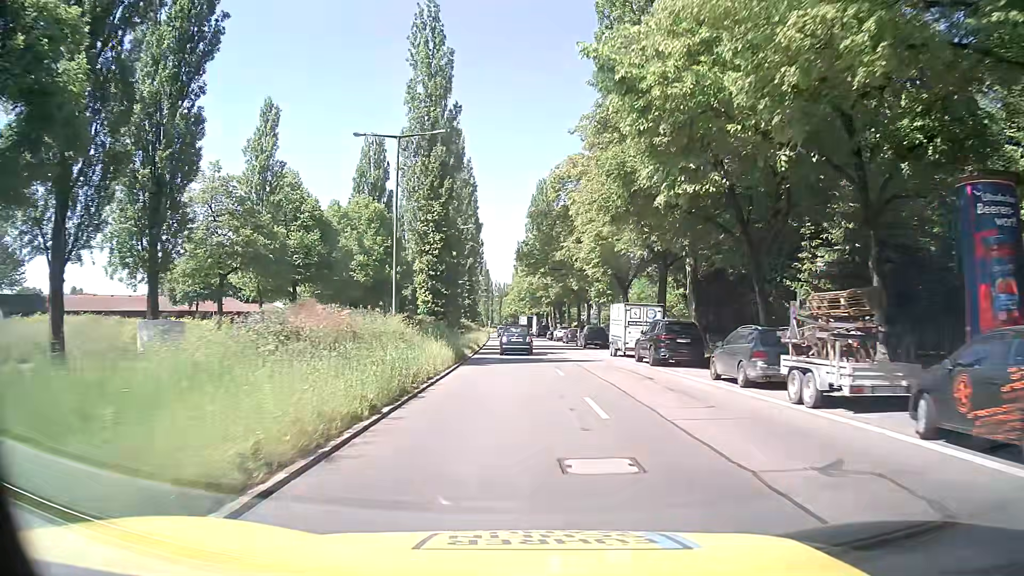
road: secondary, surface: asphalt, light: Day
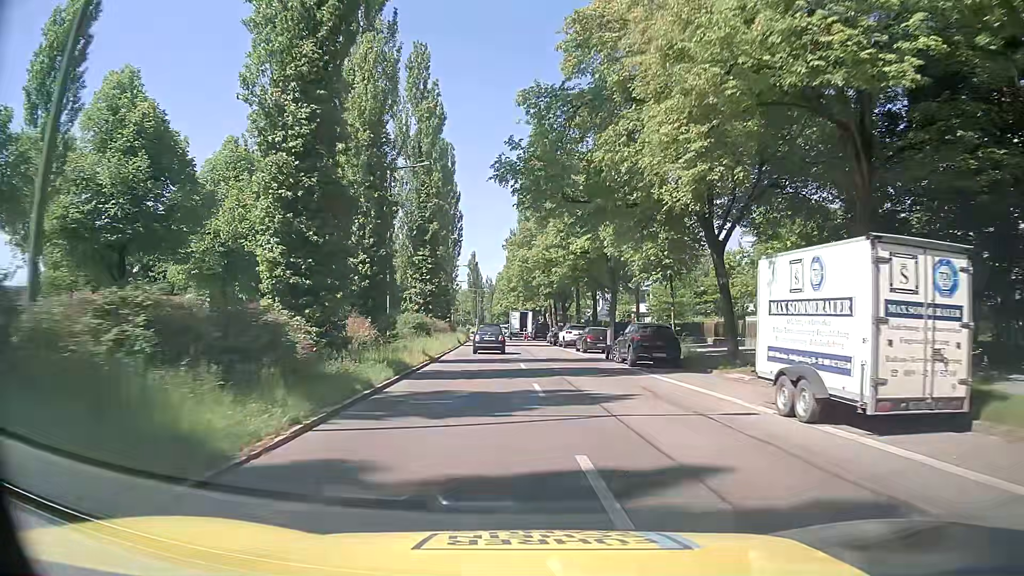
(+0.3, +24.2) m; +1°
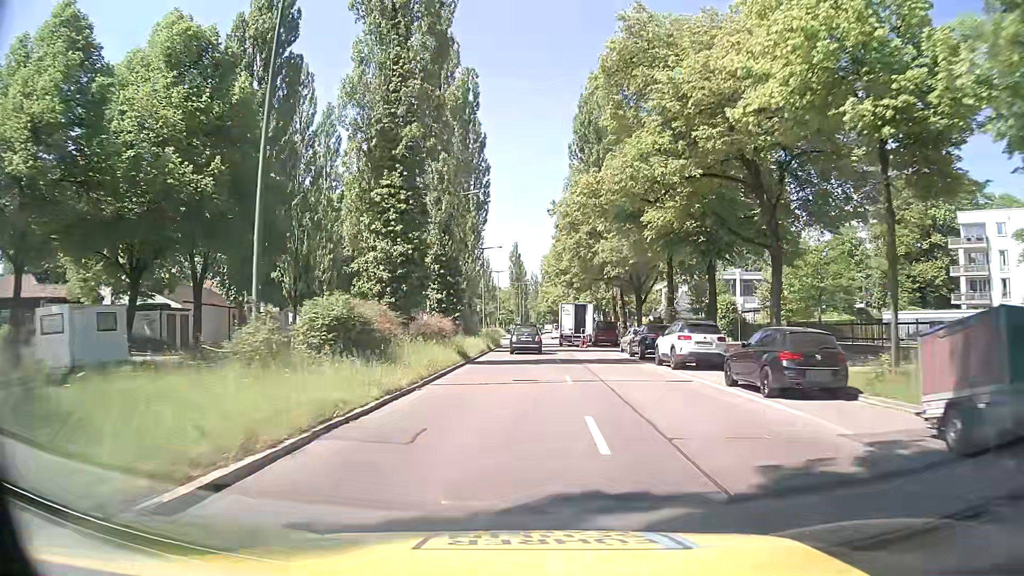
(-0.7, +23.8) m; -5°
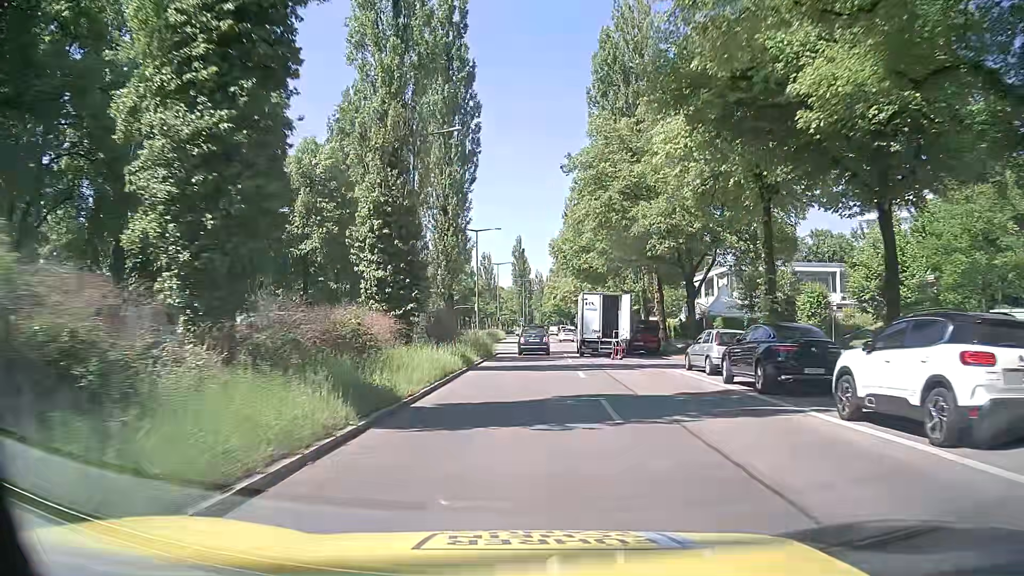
(+0.1, +15.5) m; 0°
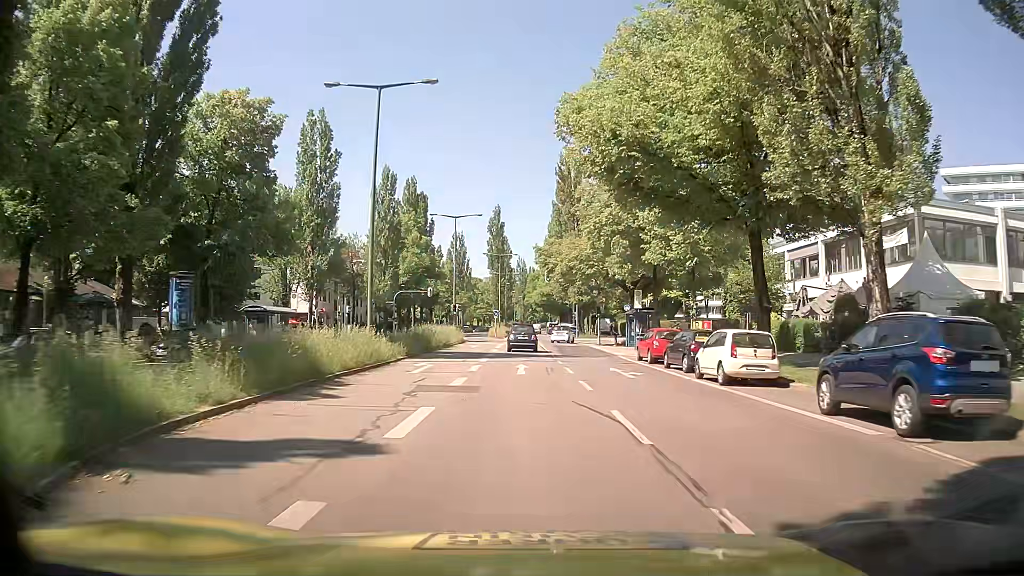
(+0.5, +37.7) m; +2°
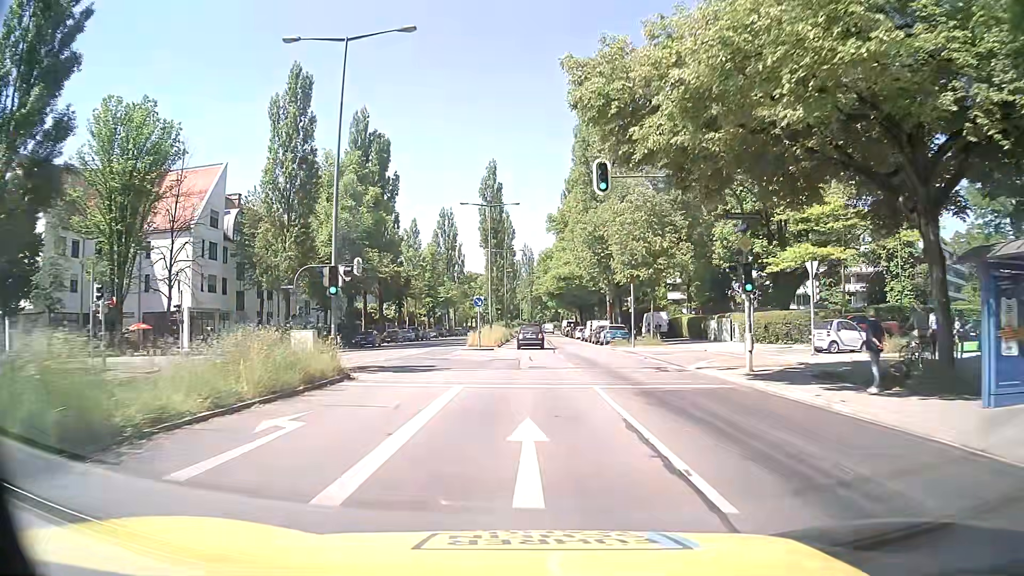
(-0.1, +36.8) m; -1°
(0, +10) (0, +20) (0, +30) (0, +40) (0, +50) (0, +60) (0, +70) (0, +80) (+1, +90) (+1, +100) m
